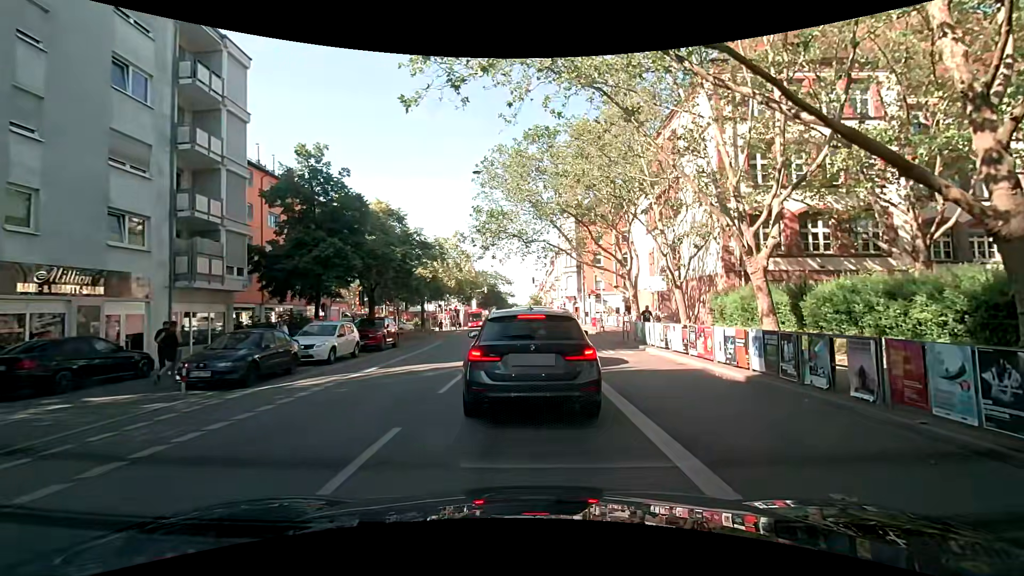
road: secondary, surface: asphalt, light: Day
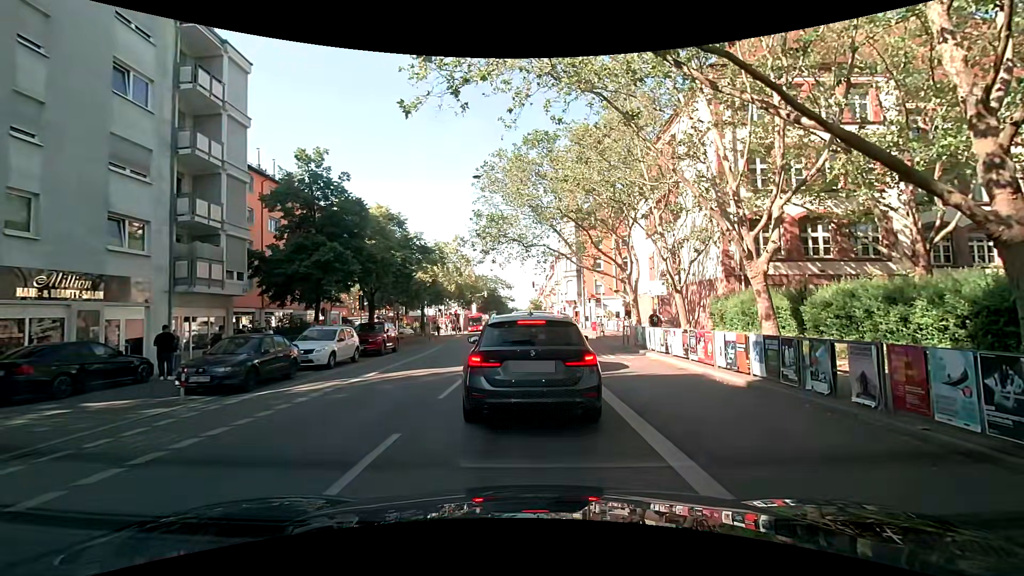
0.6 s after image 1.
(0.0, +0.1) m; 0°
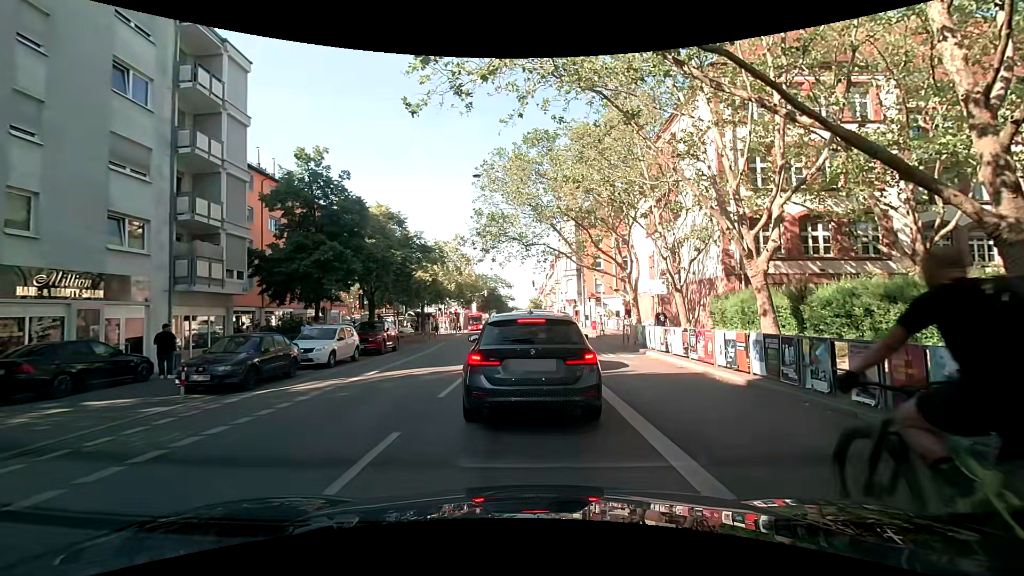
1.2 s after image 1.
(0.0, 0.0) m; 0°
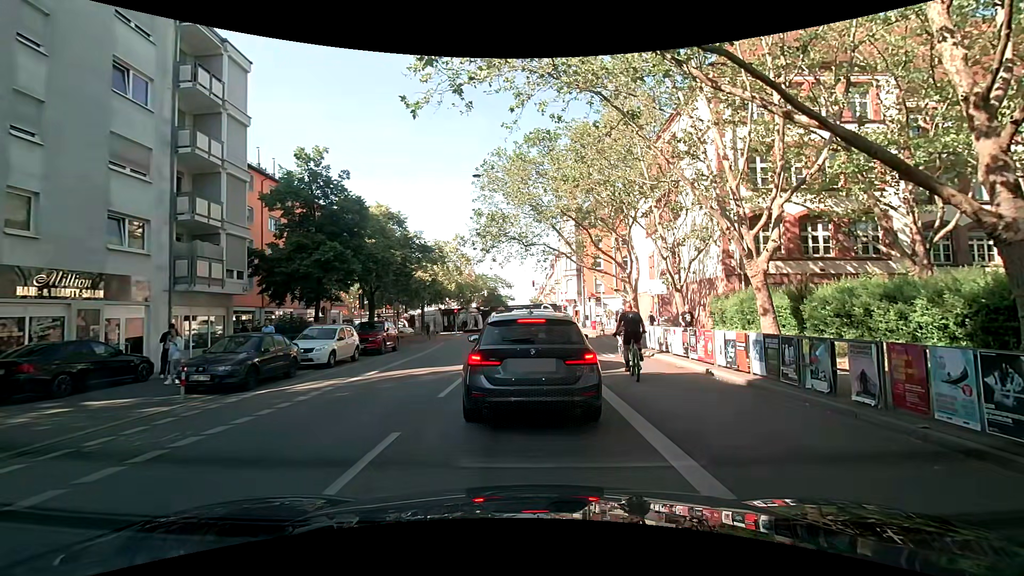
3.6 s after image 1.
(0.0, 0.0) m; 0°
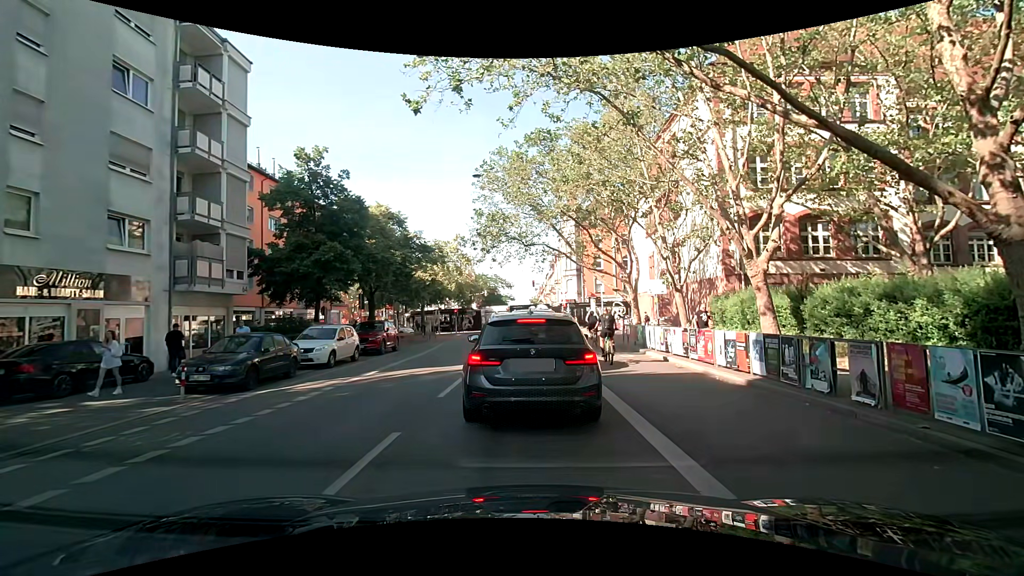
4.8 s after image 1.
(0.0, 0.0) m; 0°
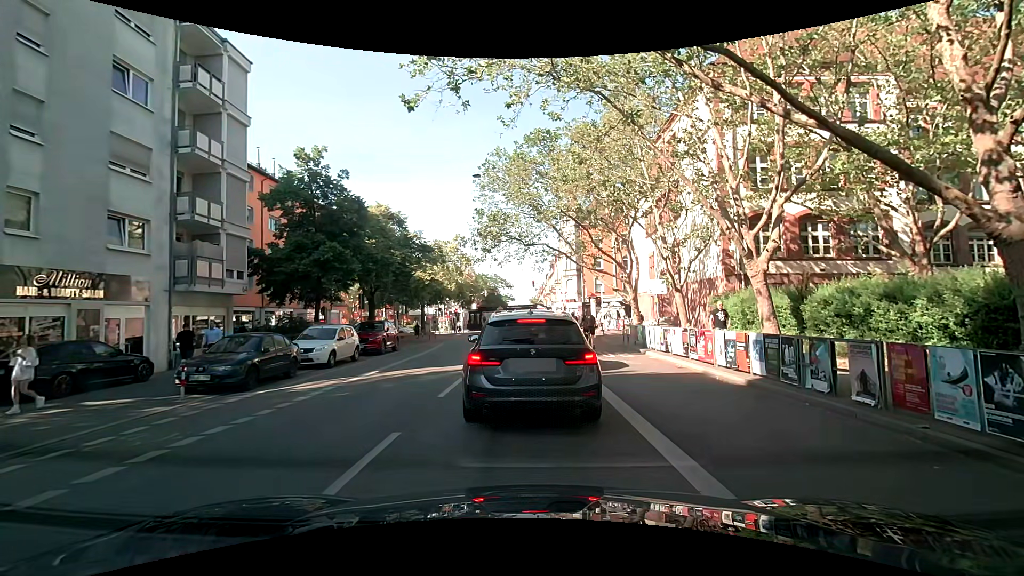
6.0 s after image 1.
(0.0, 0.0) m; 0°
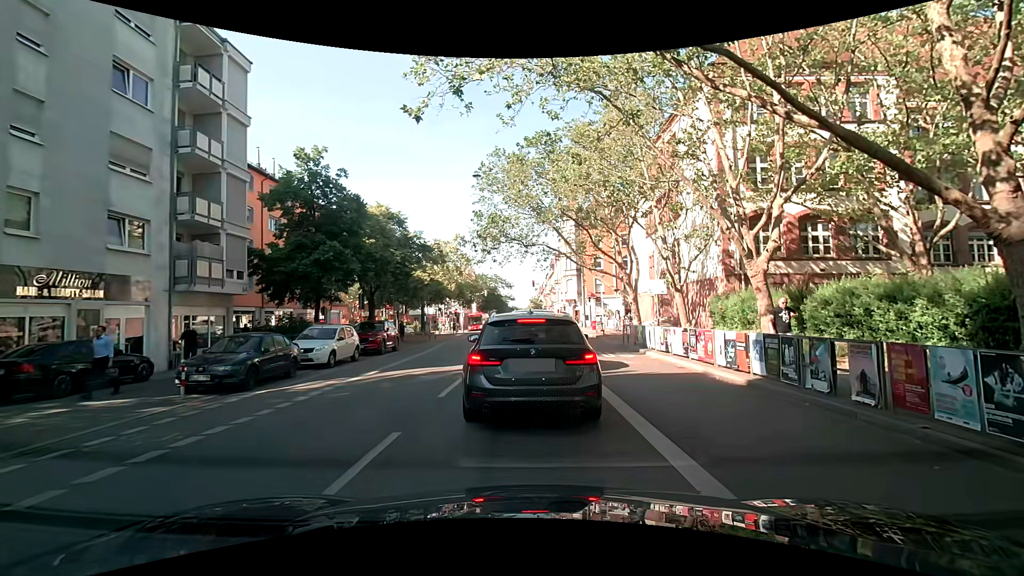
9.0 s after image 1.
(0.0, 0.0) m; 0°
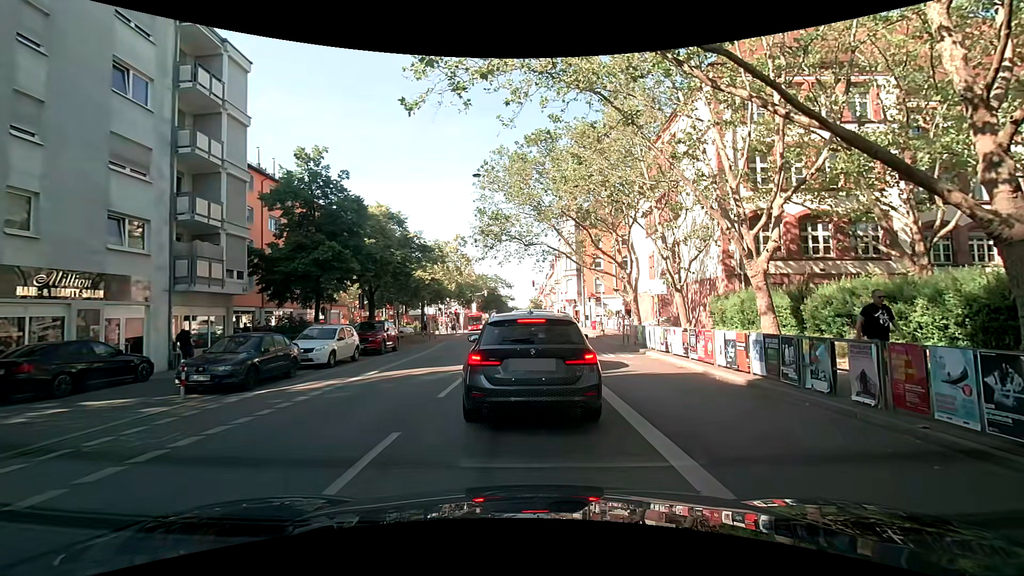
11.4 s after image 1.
(0.0, 0.0) m; 0°
